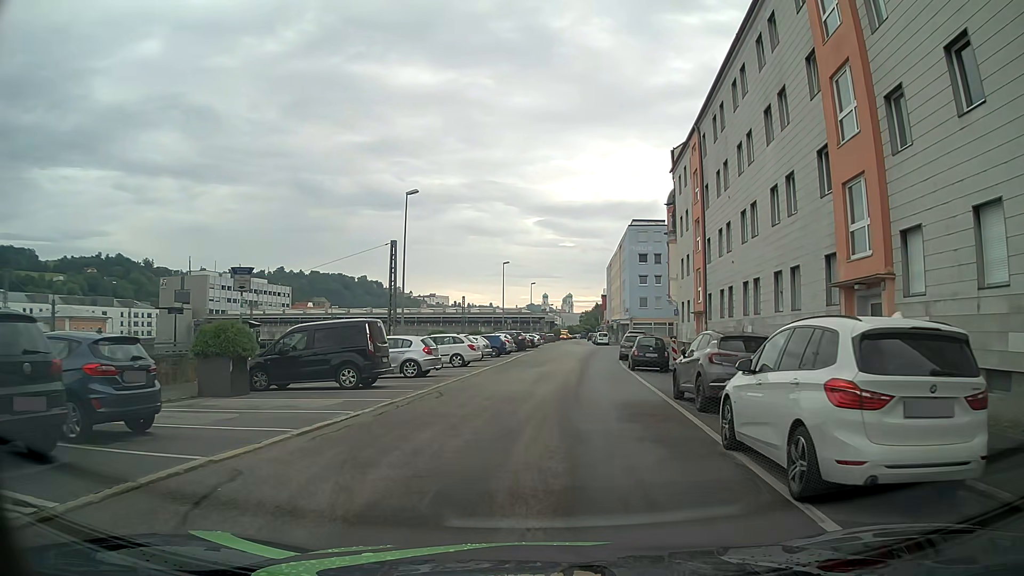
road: residential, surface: asphalt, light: Day
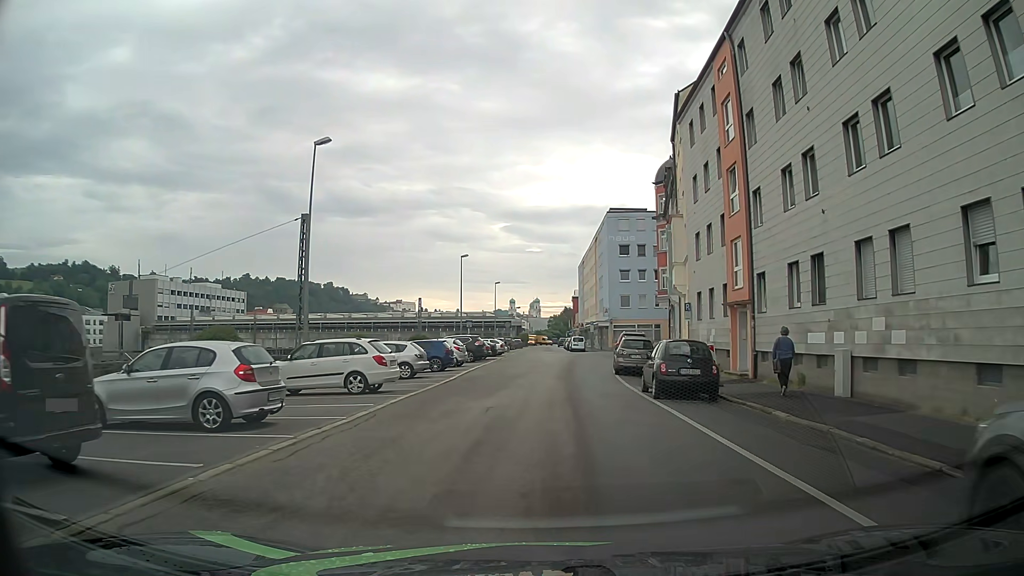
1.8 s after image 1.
(+0.3, +12.6) m; +2°
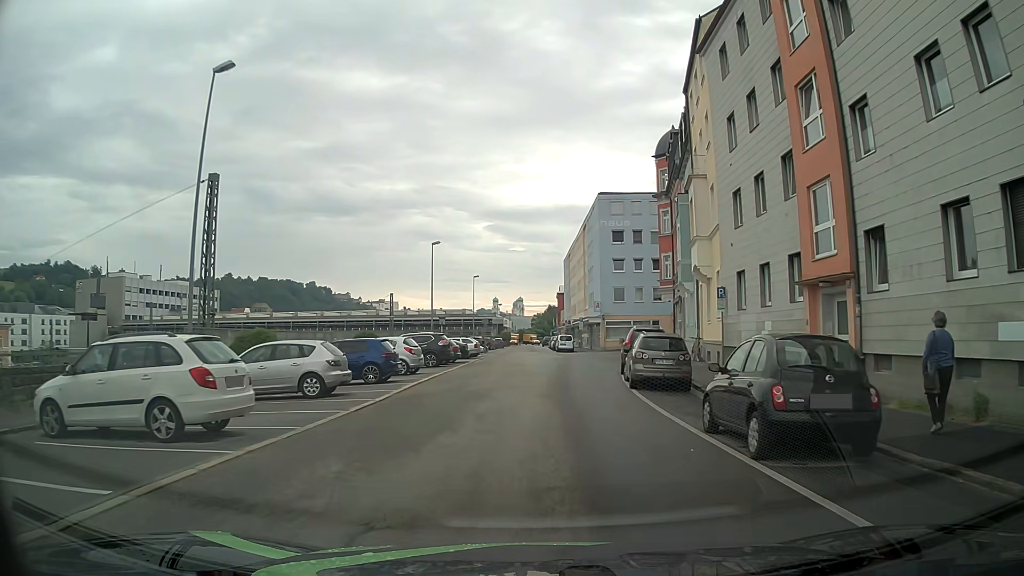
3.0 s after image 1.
(+0.1, +9.0) m; +2°
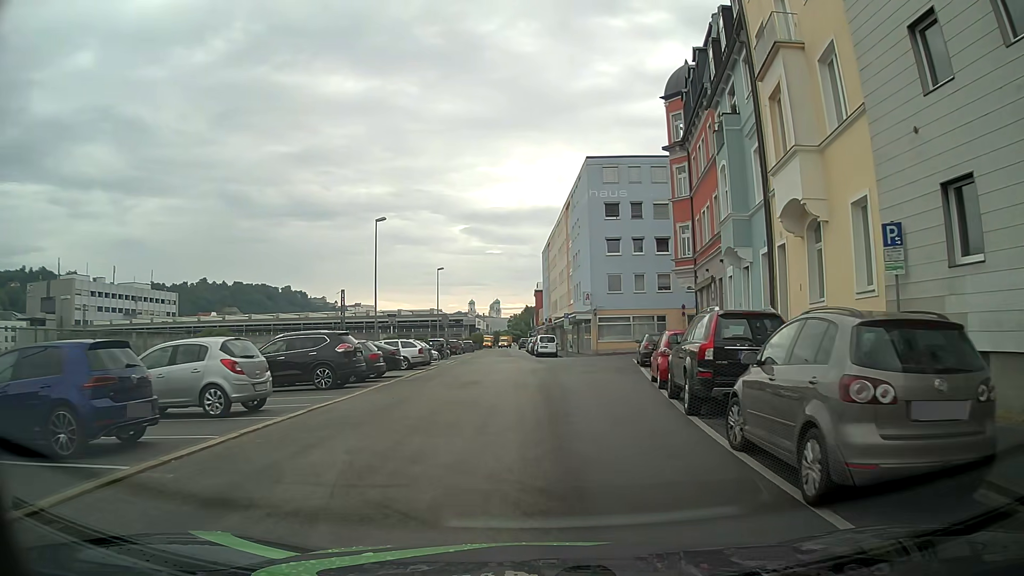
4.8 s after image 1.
(+0.2, +14.0) m; +2°
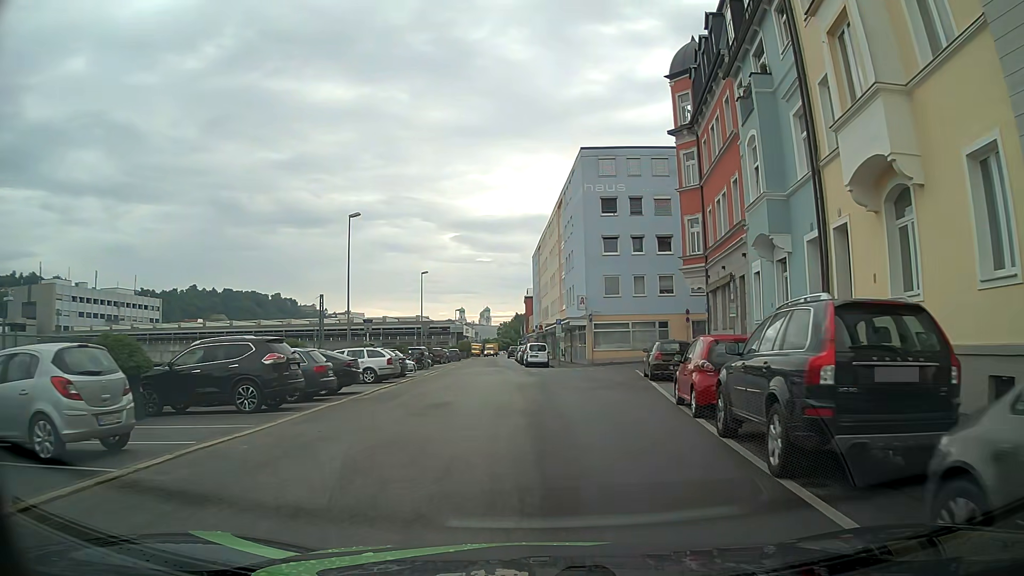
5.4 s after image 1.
(0.0, +4.7) m; +1°
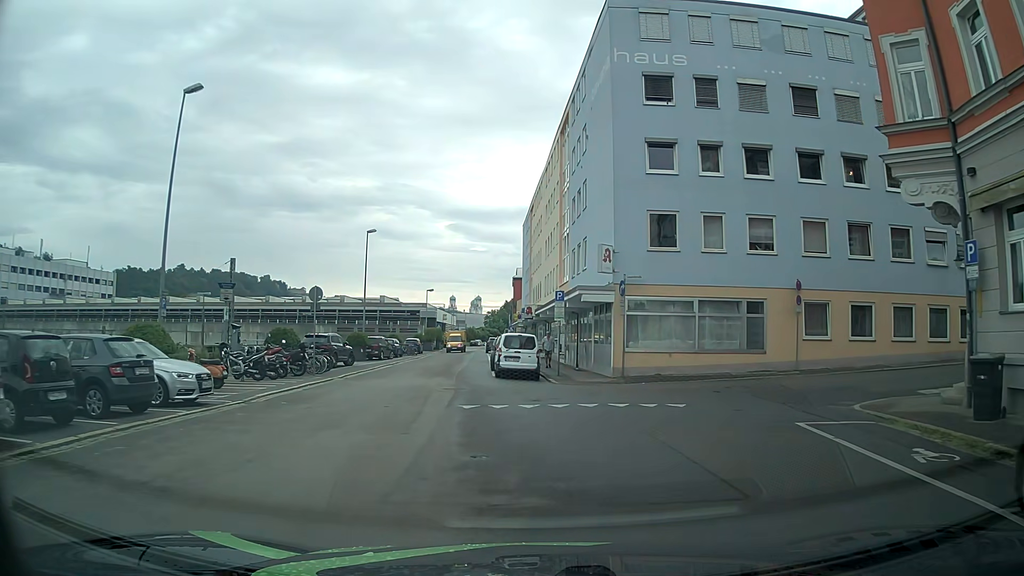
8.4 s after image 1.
(+0.2, +21.9) m; 0°
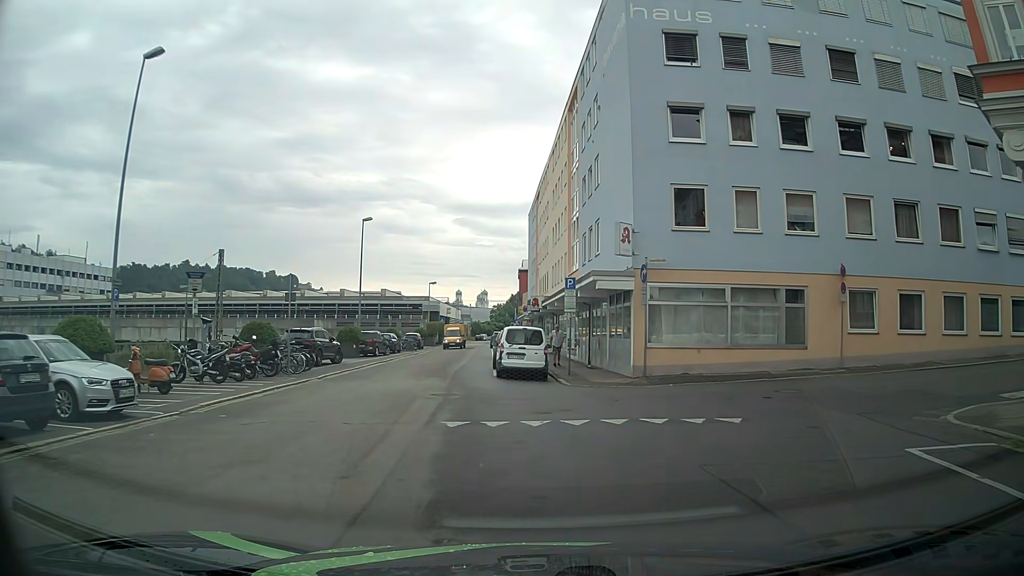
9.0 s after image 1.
(0.0, +3.3) m; 0°
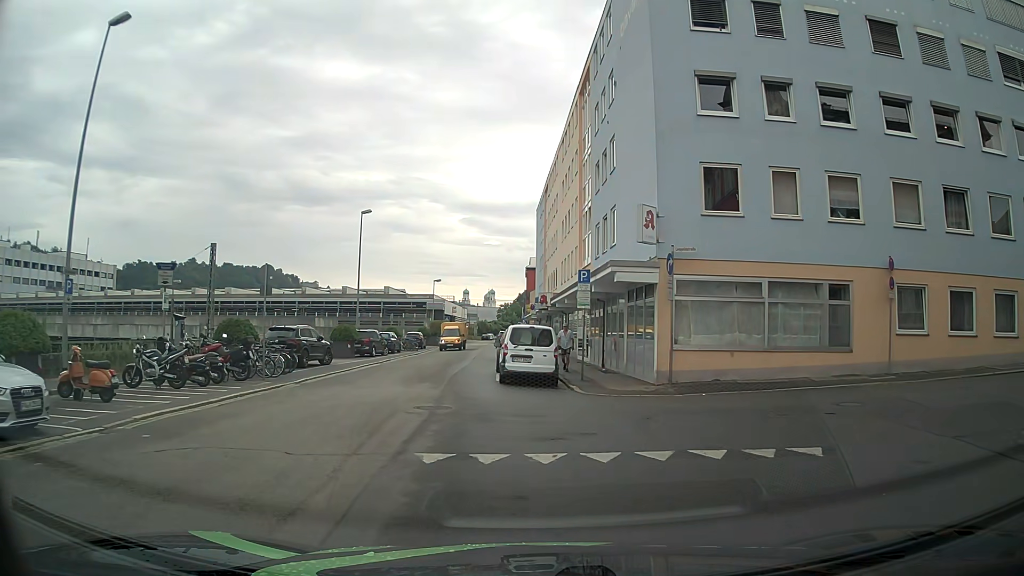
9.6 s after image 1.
(0.0, +2.7) m; -1°
